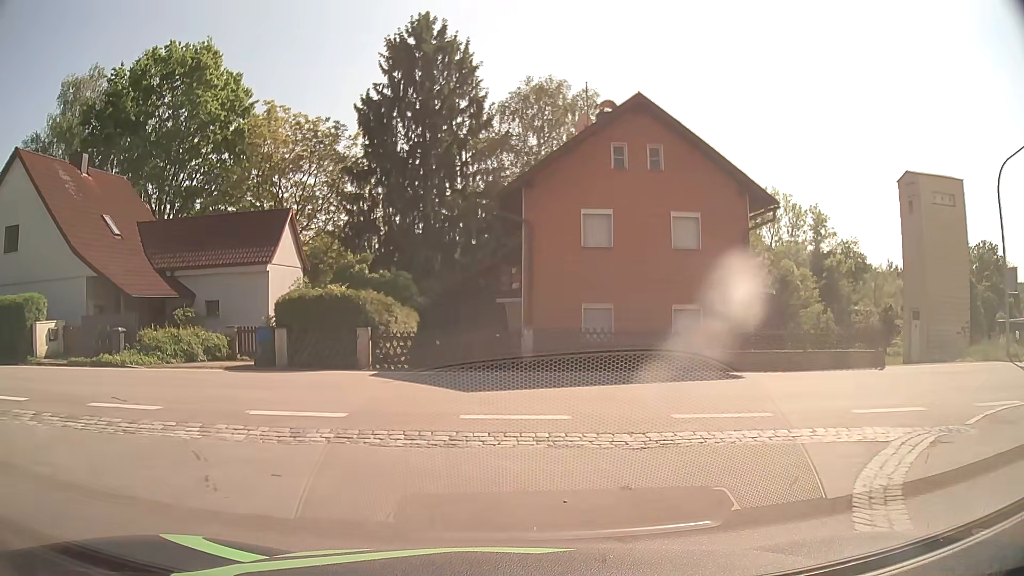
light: Day
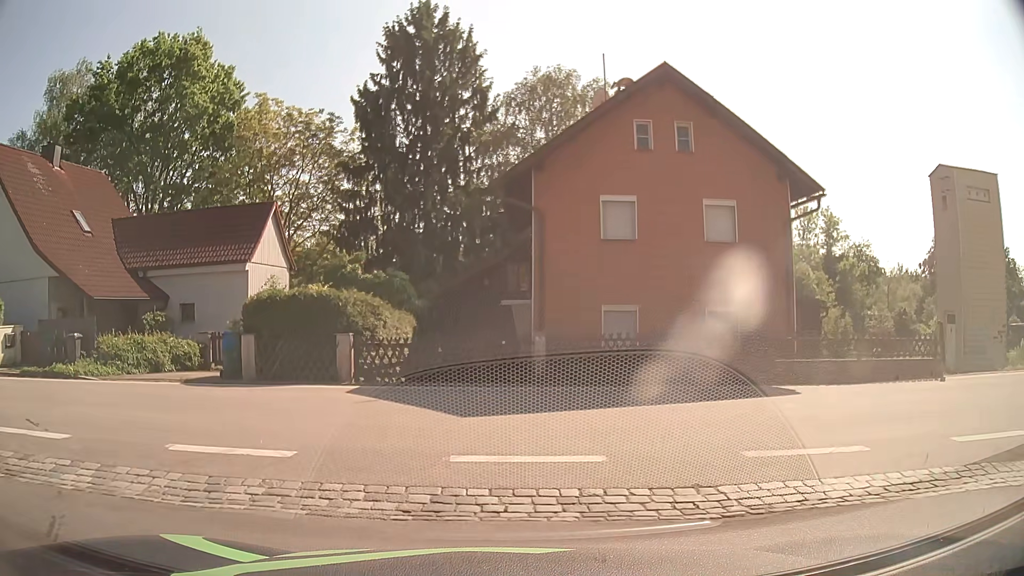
(0.0, +2.5) m; 0°
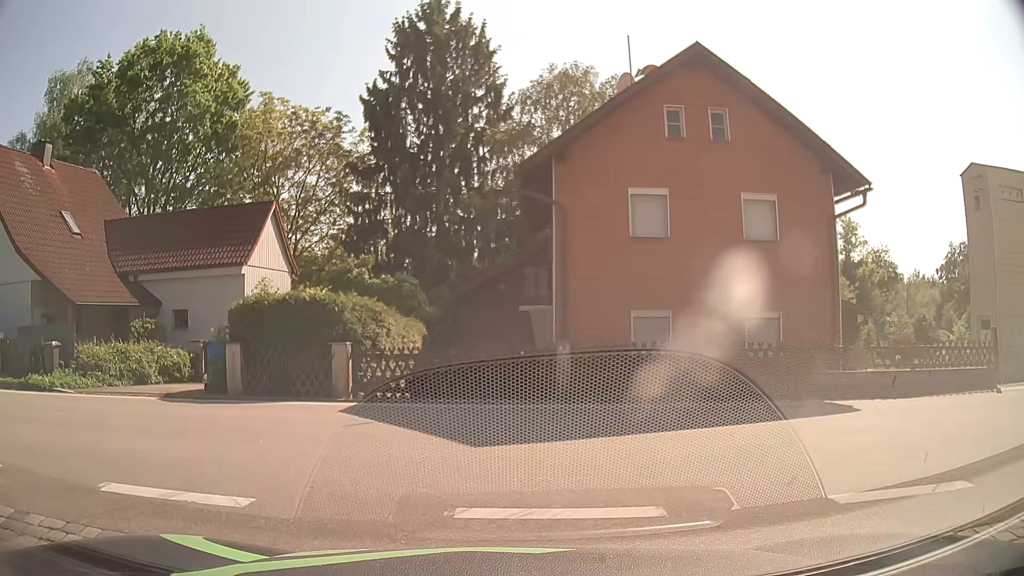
(0.0, +1.6) m; -3°
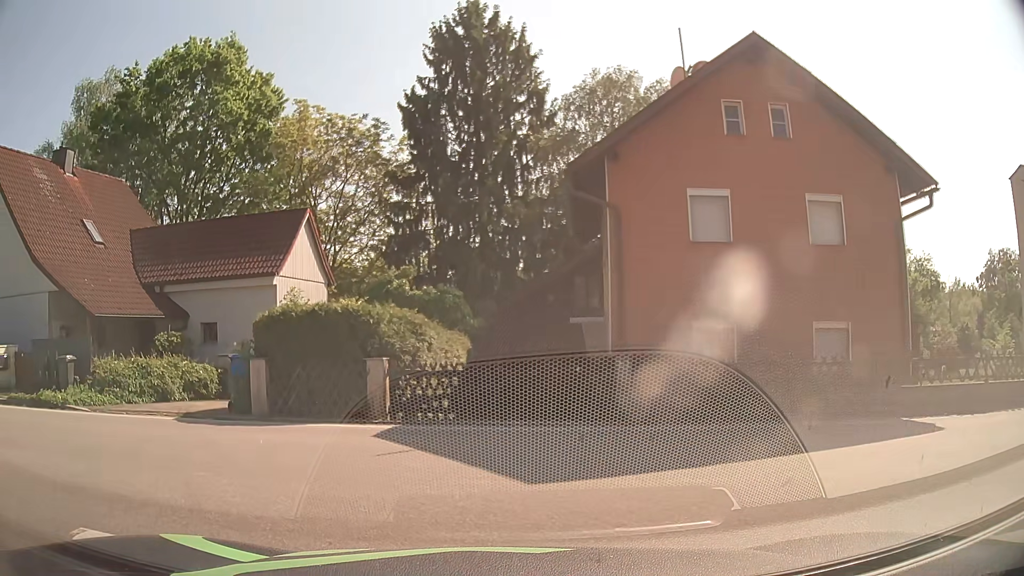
(0.0, +1.2) m; -2°
